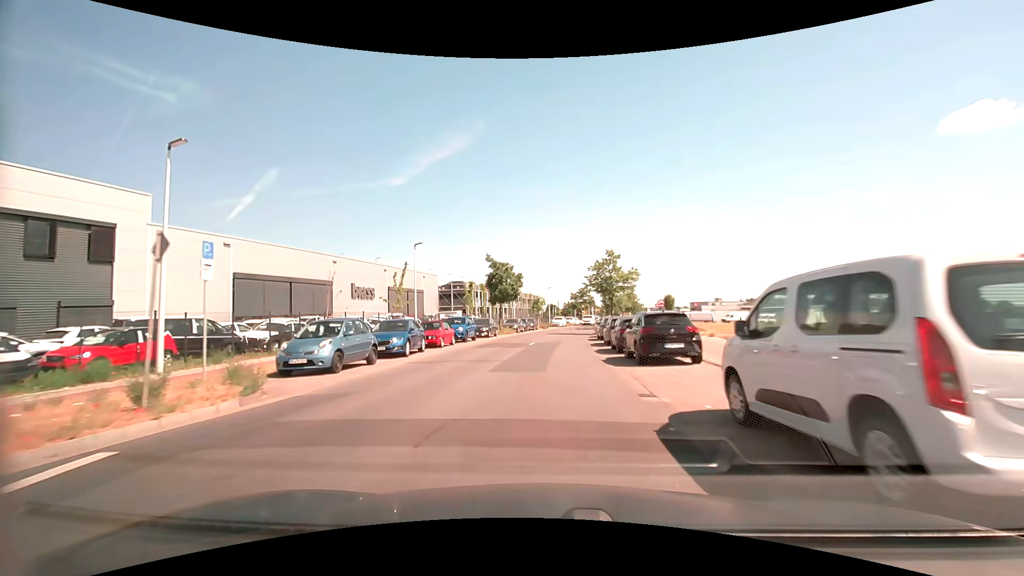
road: tertiary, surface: asphalt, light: Day
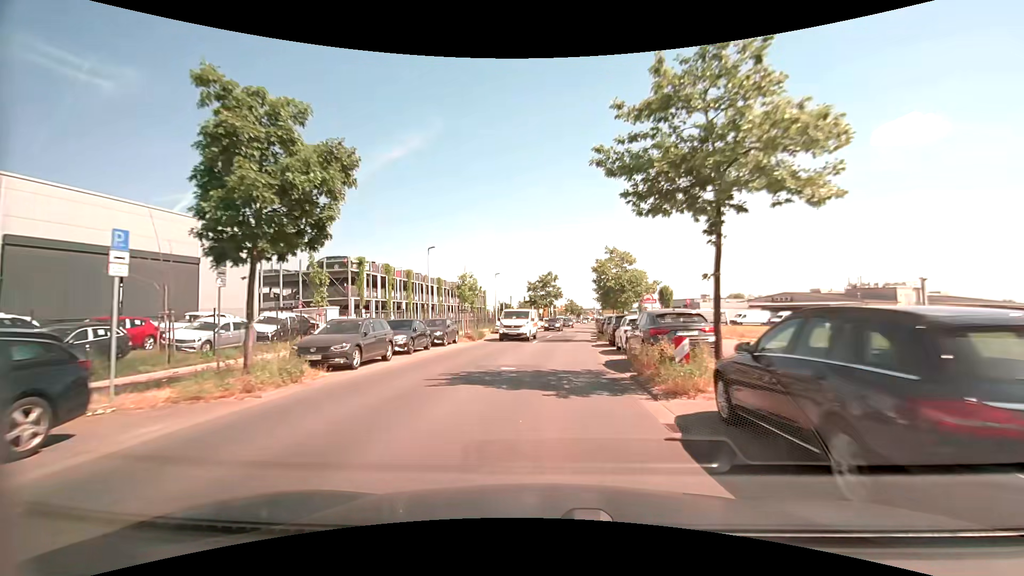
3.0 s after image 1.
(+1.4, +34.5) m; +5°
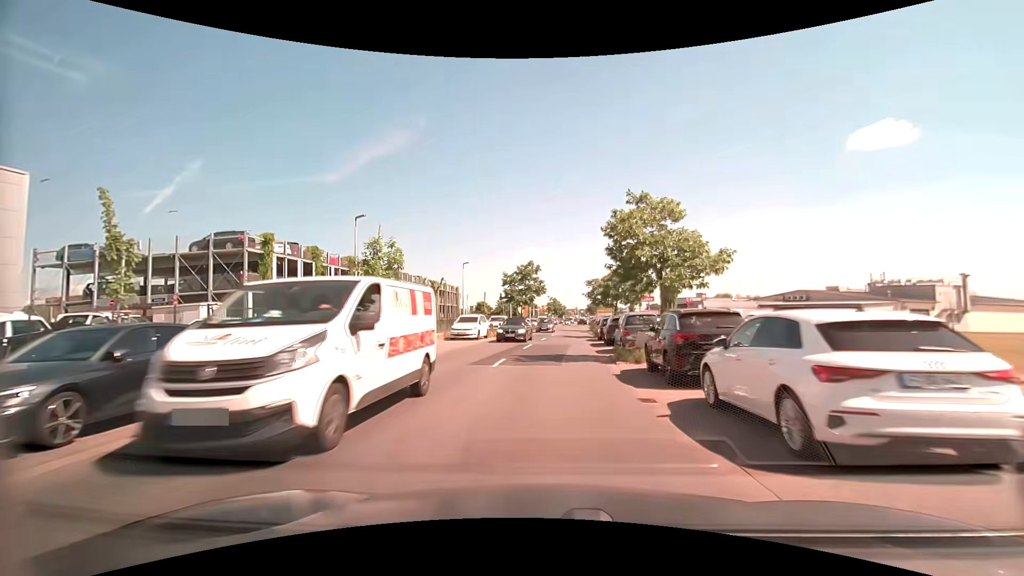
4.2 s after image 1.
(+0.2, +13.9) m; +2°
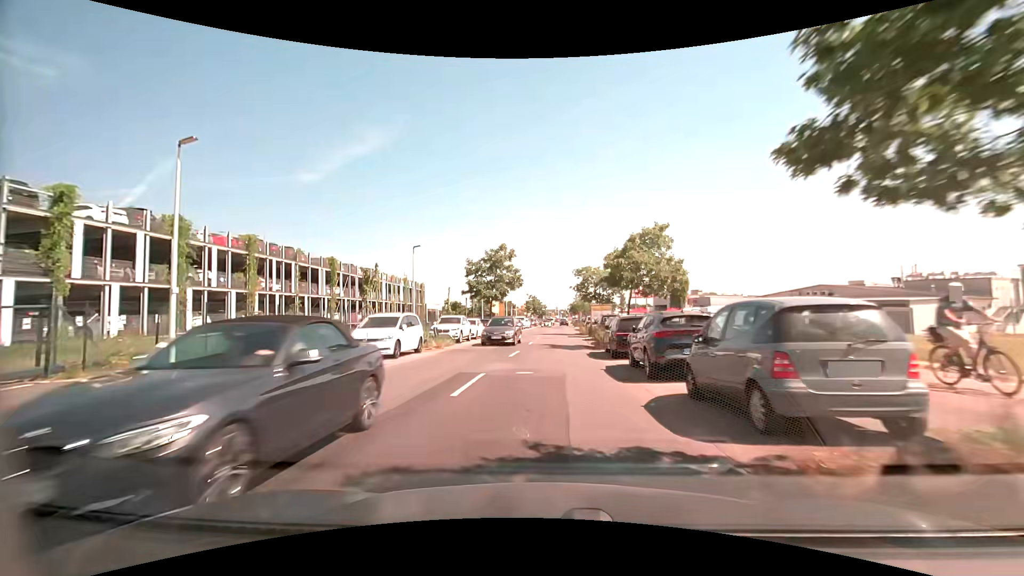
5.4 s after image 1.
(+0.3, +14.0) m; +2°
(0, +10) (0, +20) (+1, +30) (+1, +40) (+1, +50) (+2, +60) (+2, +70) (+3, +80) (+3, +90) (+4, +100) m
